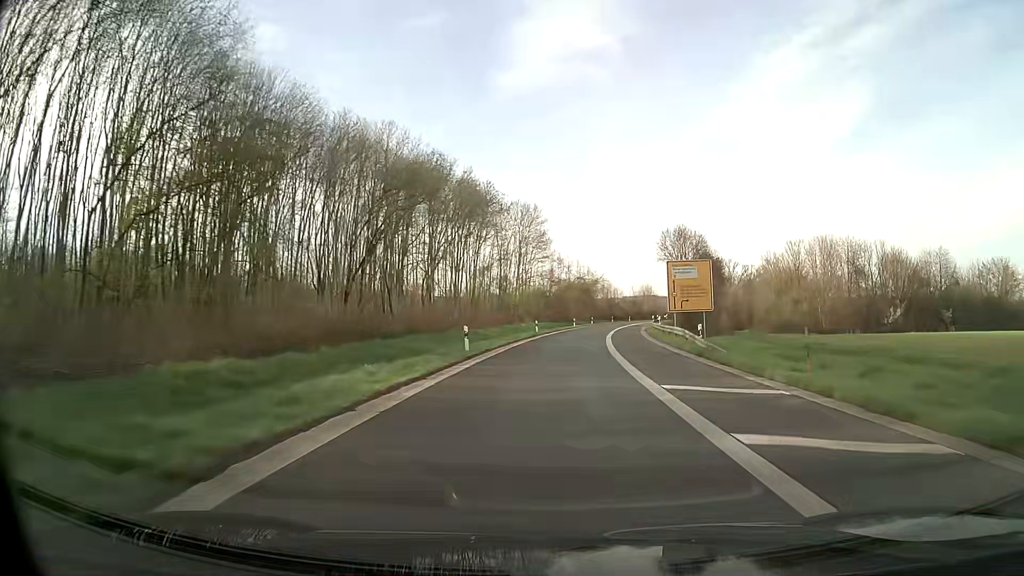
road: motorway_link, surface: asphalt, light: Day
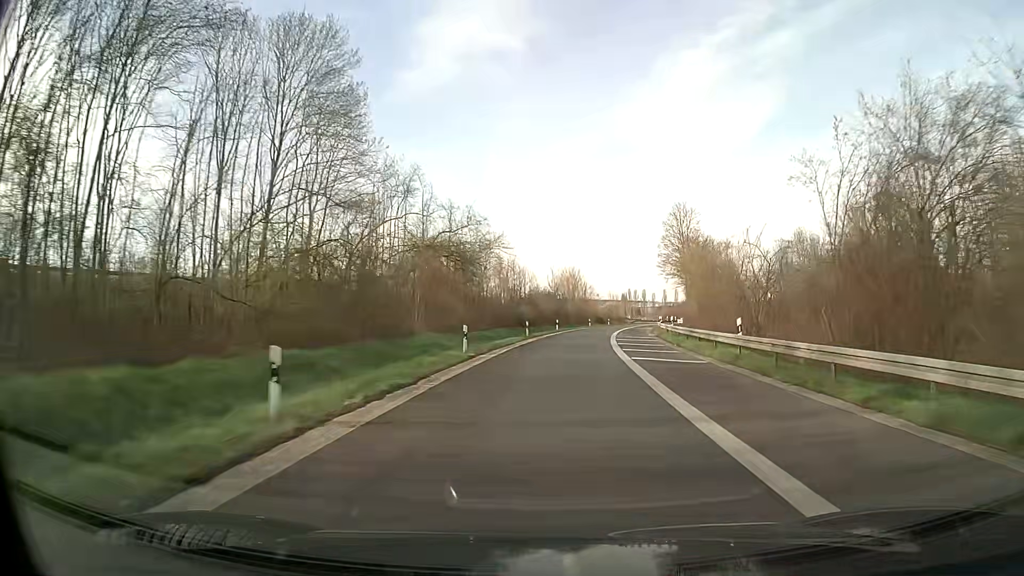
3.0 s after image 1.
(+5.6, +67.3) m; +9°
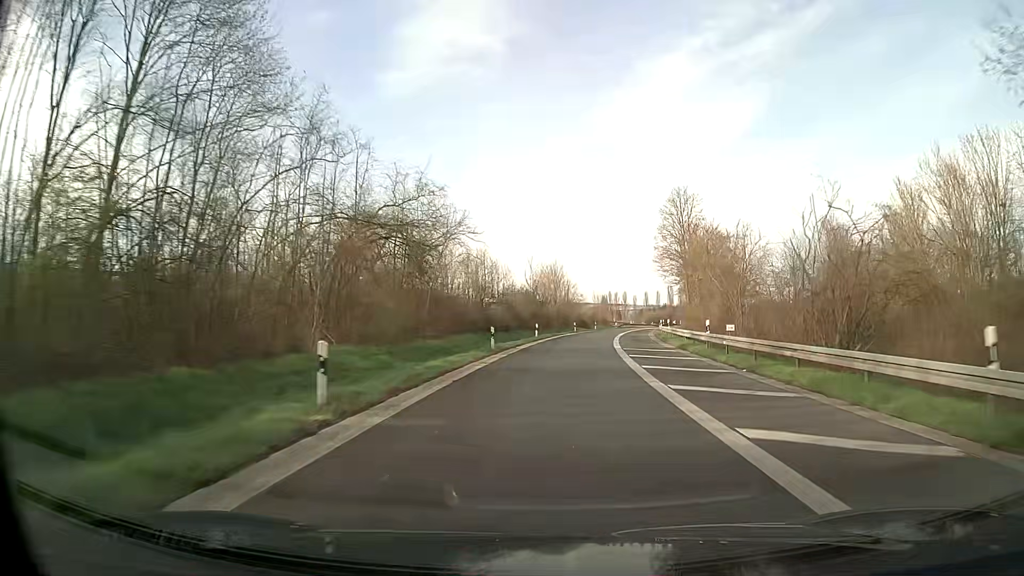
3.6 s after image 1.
(+0.2, +13.6) m; +2°
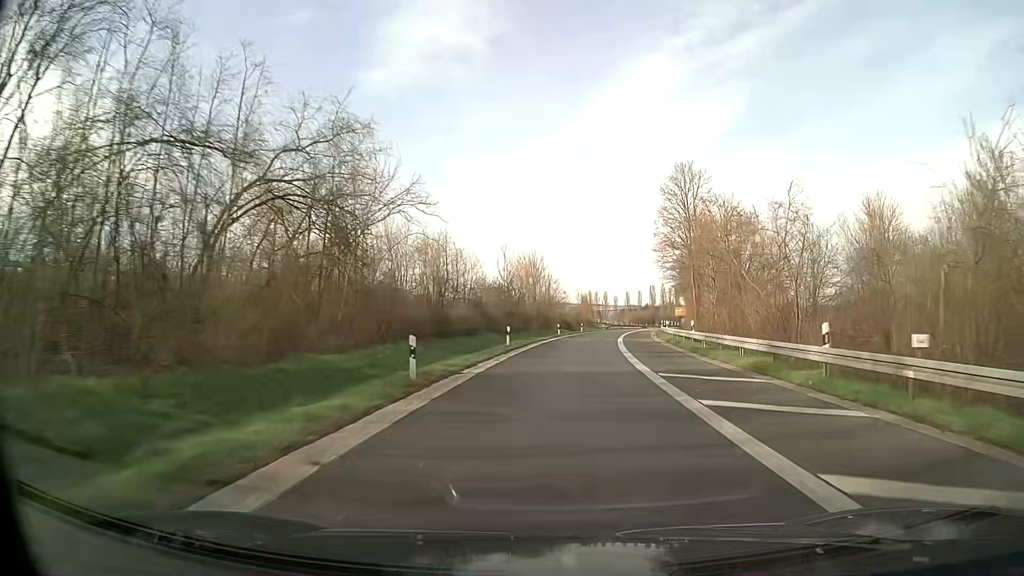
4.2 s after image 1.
(+0.2, +13.6) m; +2°
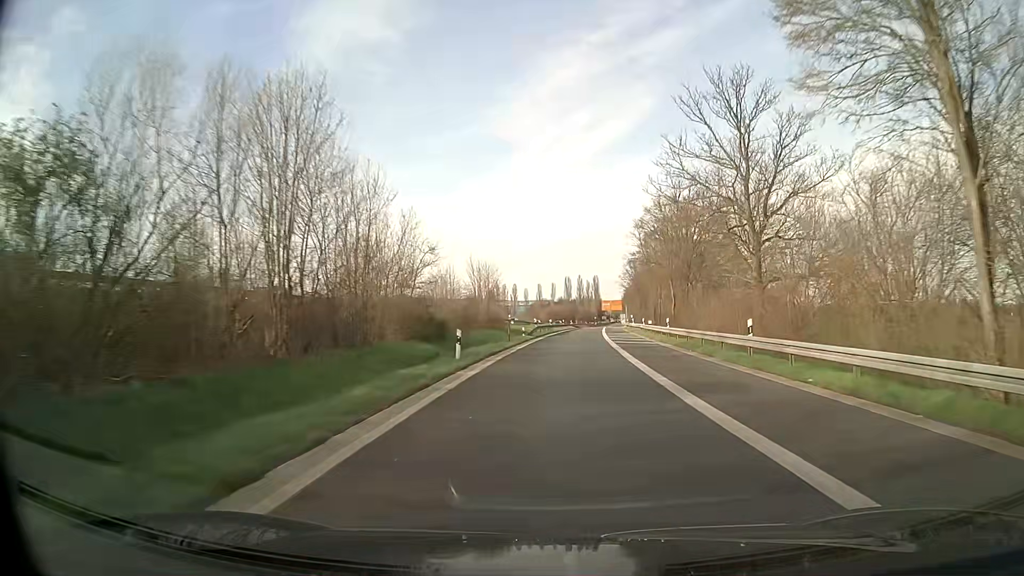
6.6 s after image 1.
(+4.0, +54.4) m; +8°
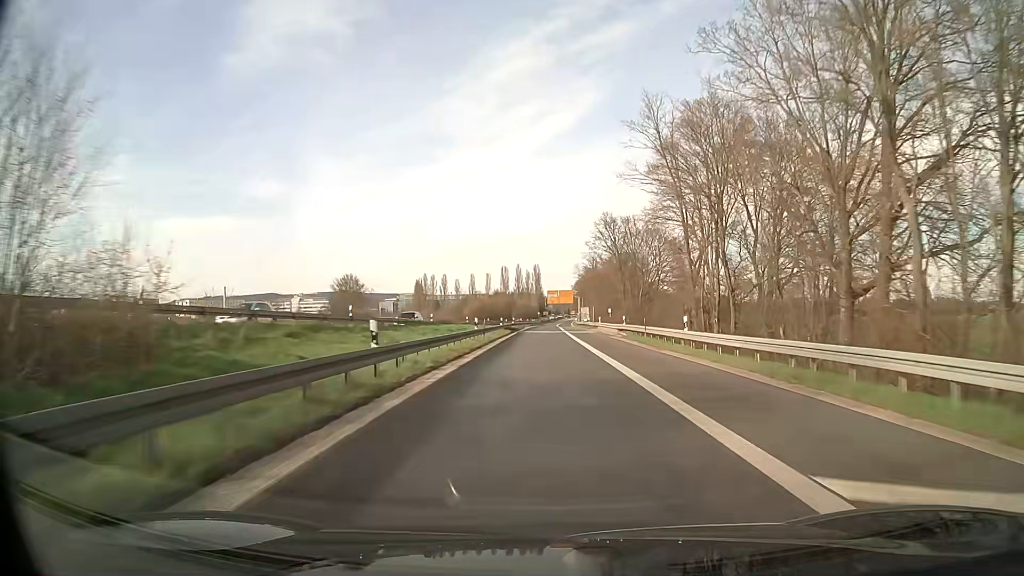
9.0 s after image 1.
(+2.8, +54.8) m; +5°
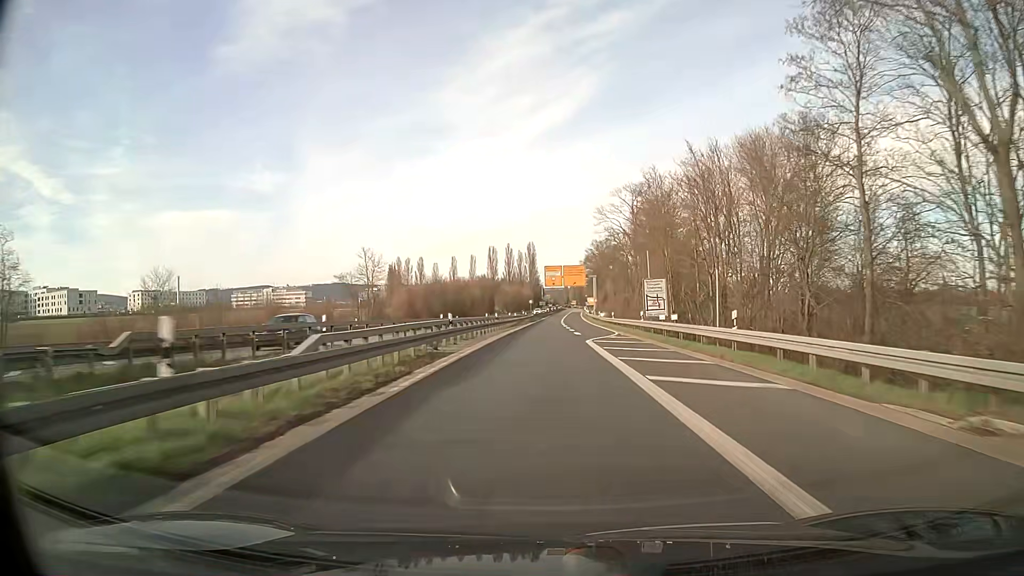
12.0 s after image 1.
(+0.3, +67.3) m; 0°
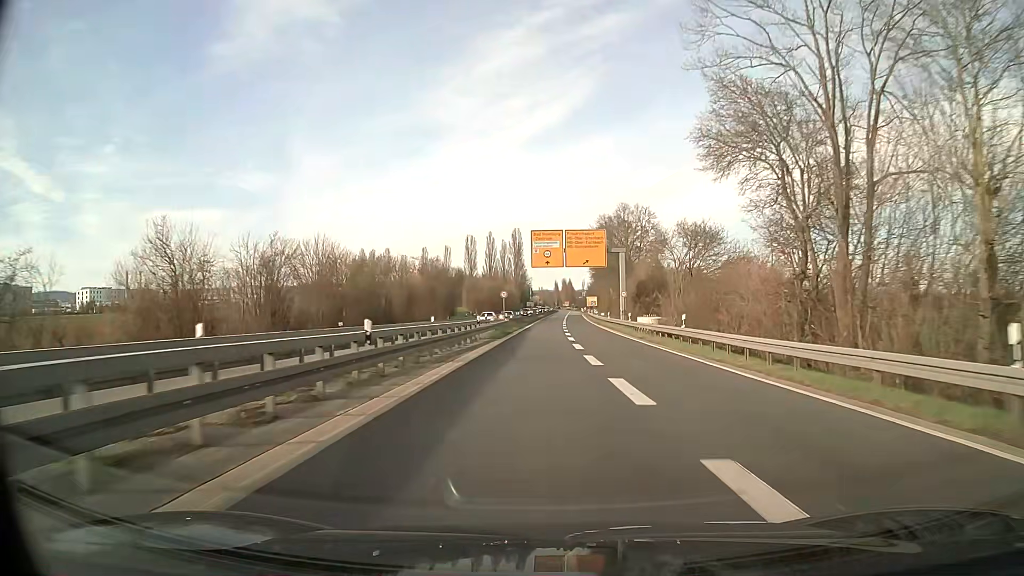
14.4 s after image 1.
(+0.3, +52.6) m; +1°
(0, +10) (0, +20) (0, +30) (0, +40) (0, +50) (0, +60) (+1, +70) (+1, +80) (+1, +90) (+2, +100) m
